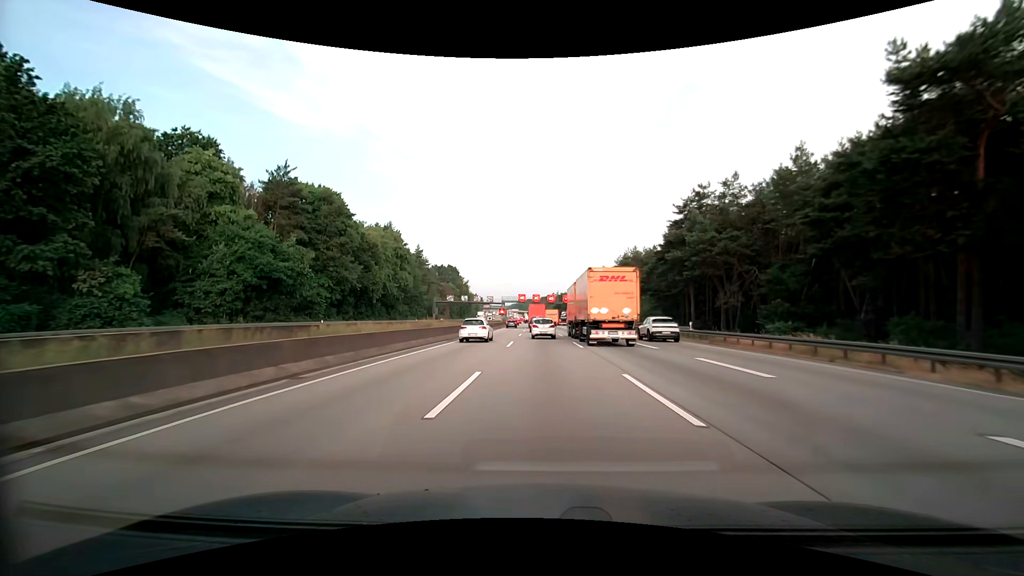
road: motorway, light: Day
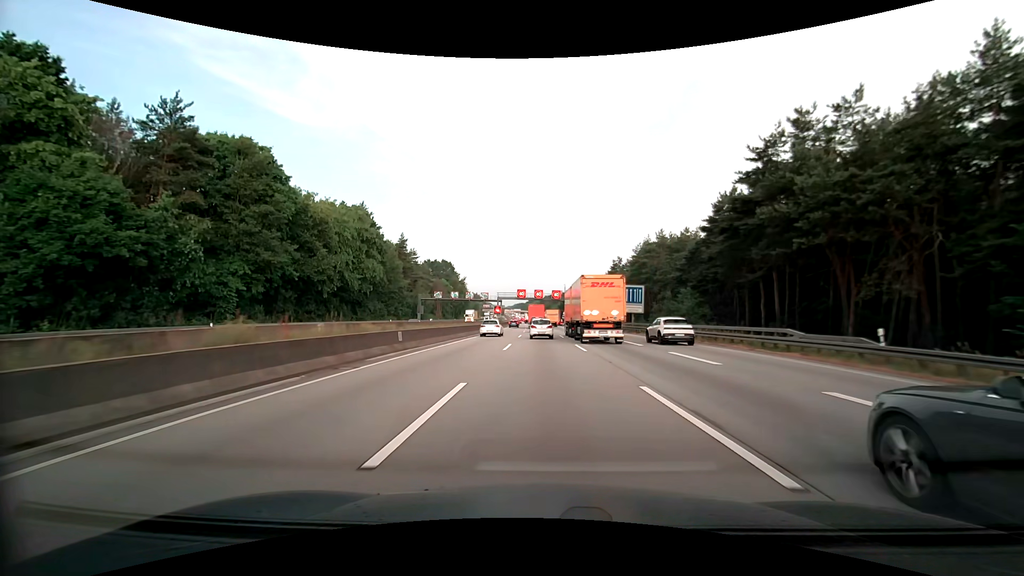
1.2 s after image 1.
(0.0, +20.2) m; 0°
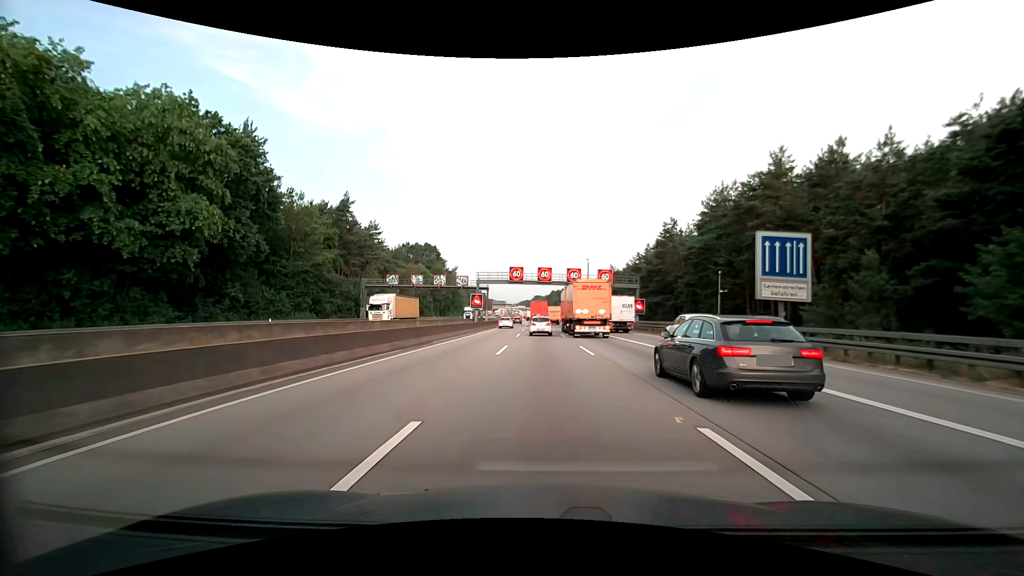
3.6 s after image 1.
(-0.2, +40.1) m; -1°
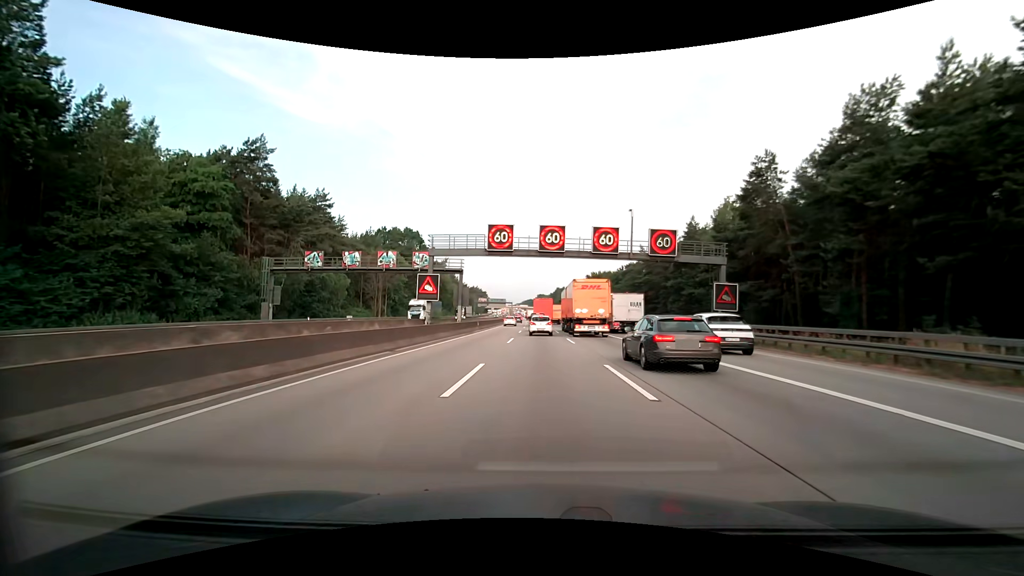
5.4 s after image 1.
(0.0, +27.7) m; 0°
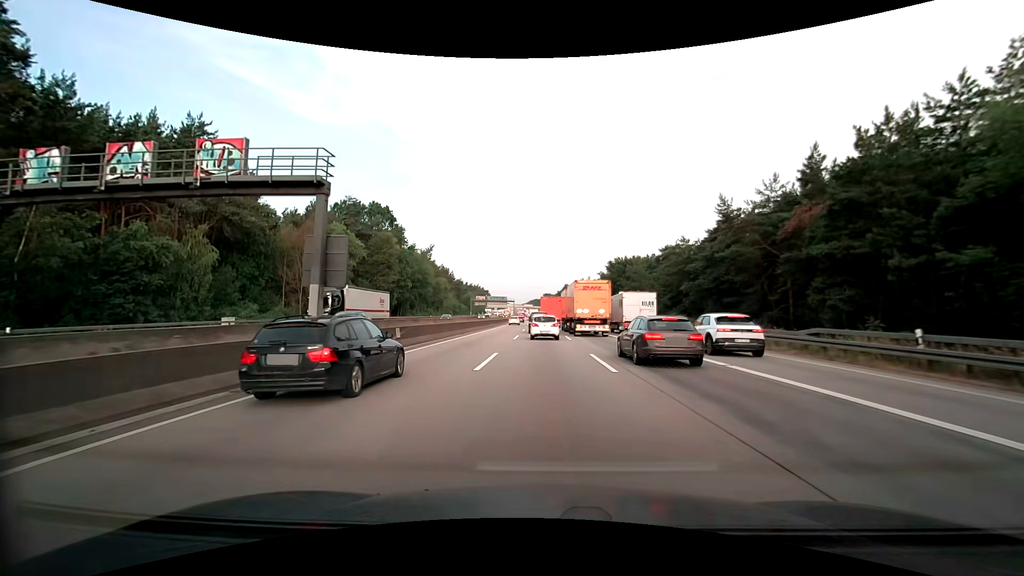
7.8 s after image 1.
(-0.2, +31.4) m; 0°
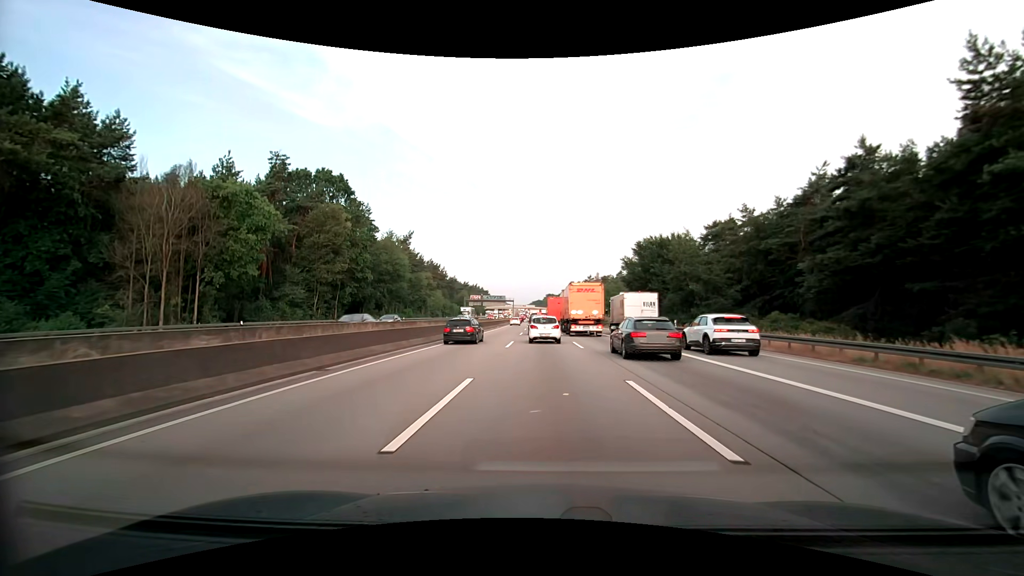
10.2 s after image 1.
(-0.3, +25.2) m; 0°
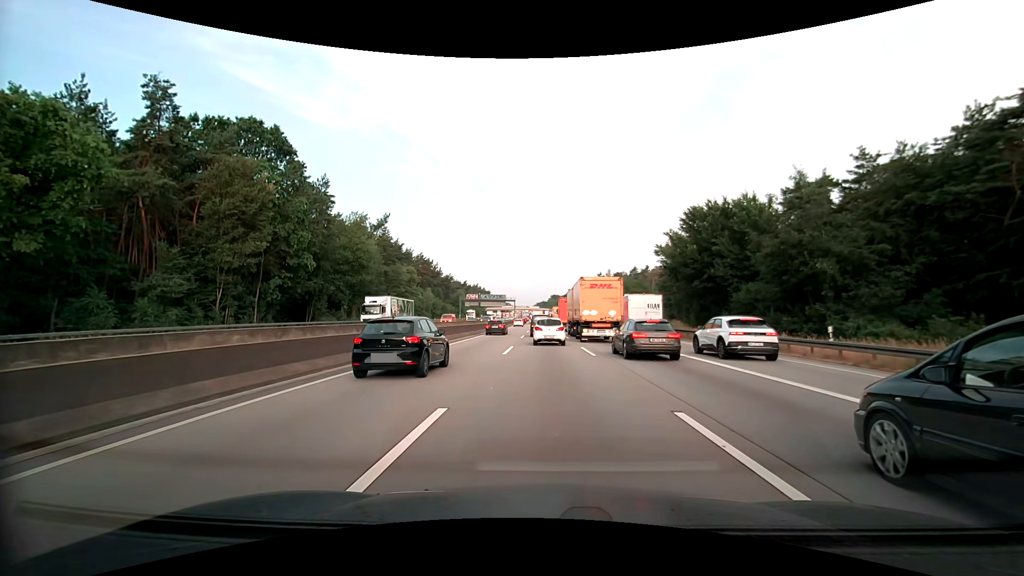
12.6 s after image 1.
(-0.1, +21.4) m; 0°
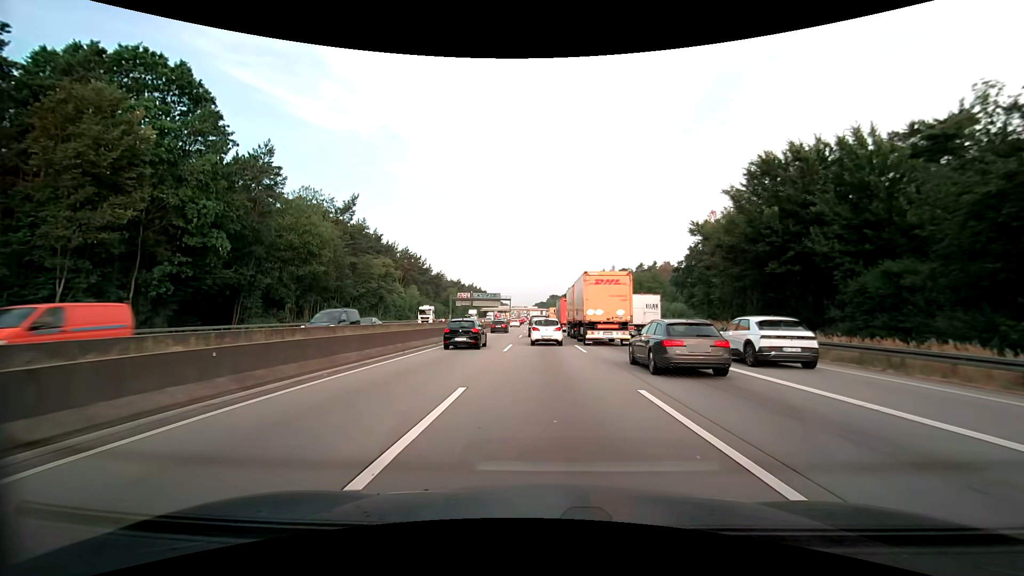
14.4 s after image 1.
(-0.1, +15.6) m; -1°
(0, +10) (0, +20) (0, +30) (0, +40) (0, +50) (0, +60) (0, +70) (0, +80) (0, +90) (0, +100) m
